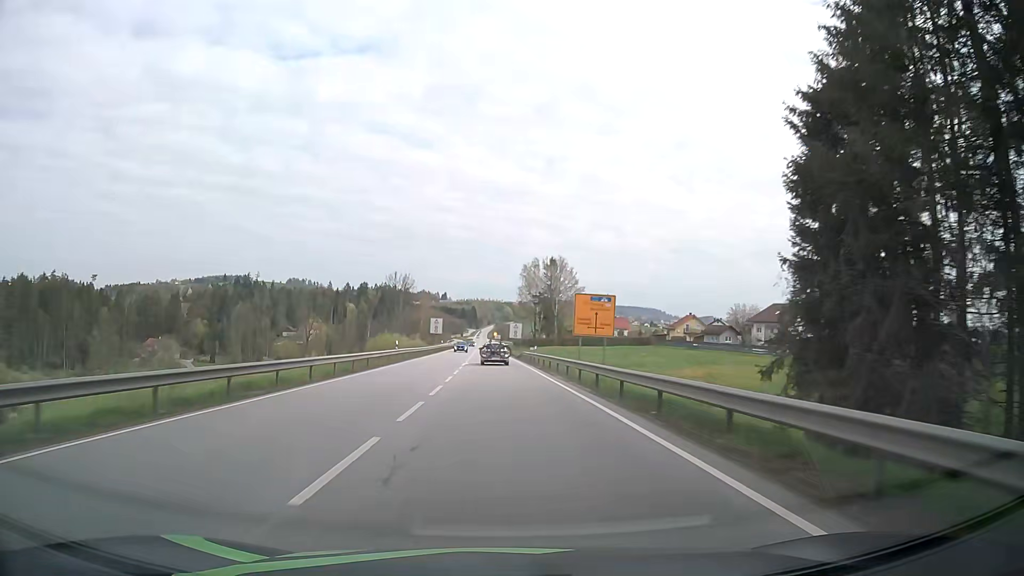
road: primary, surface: asphalt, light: Day
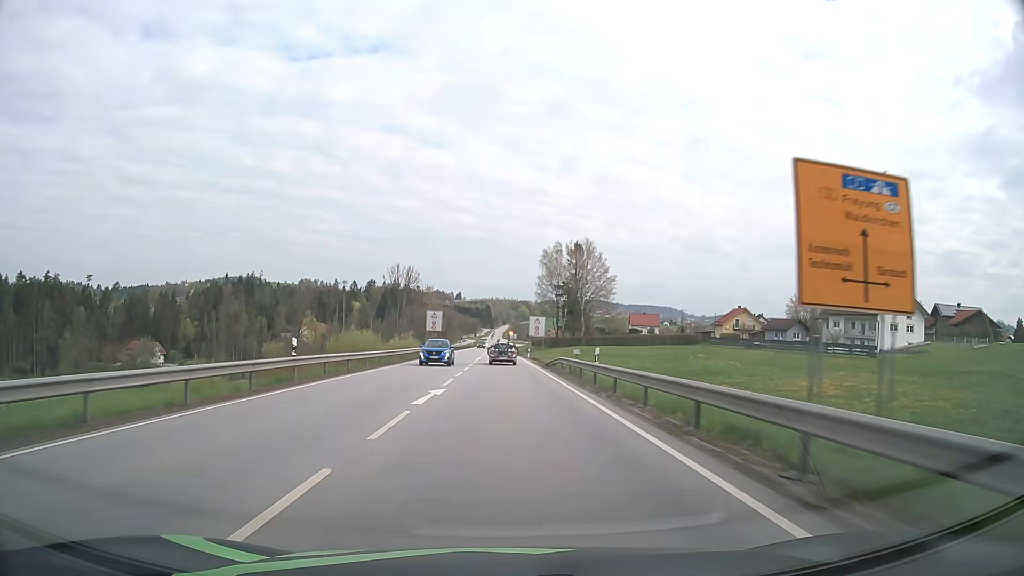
(-0.3, +26.6) m; -1°
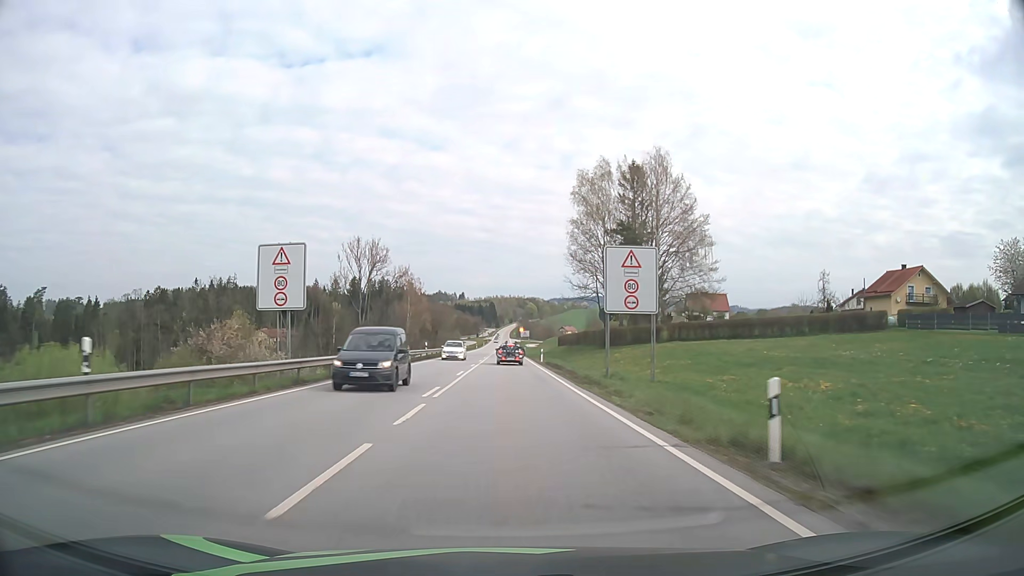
(-0.5, +64.4) m; 0°
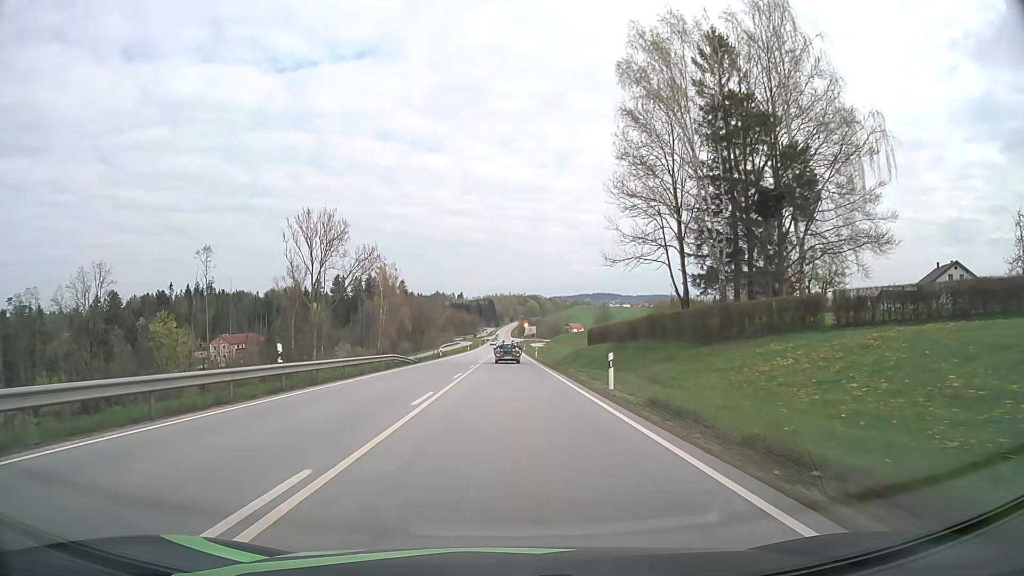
(-0.1, +37.9) m; 0°
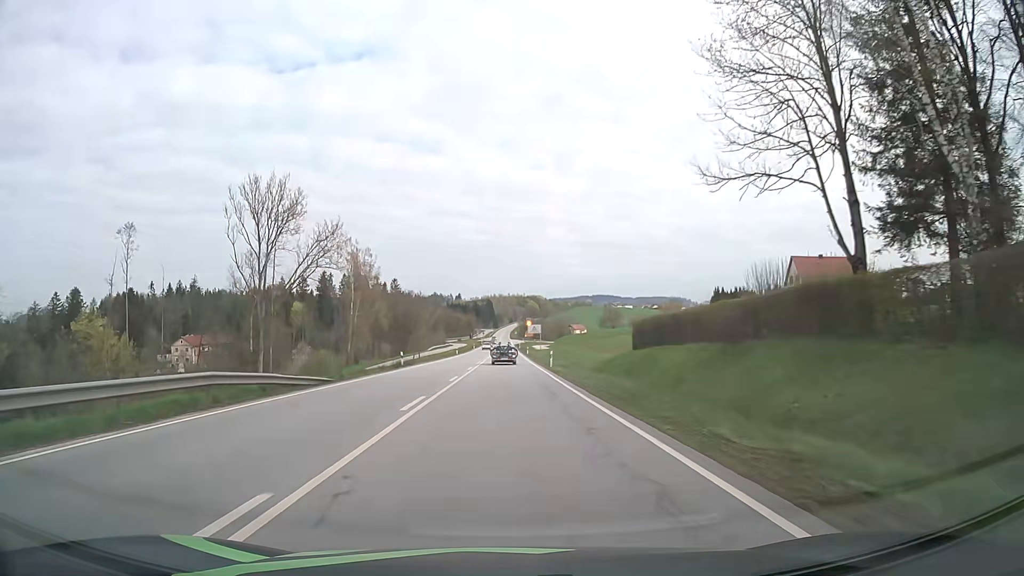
(0.0, +25.2) m; 0°
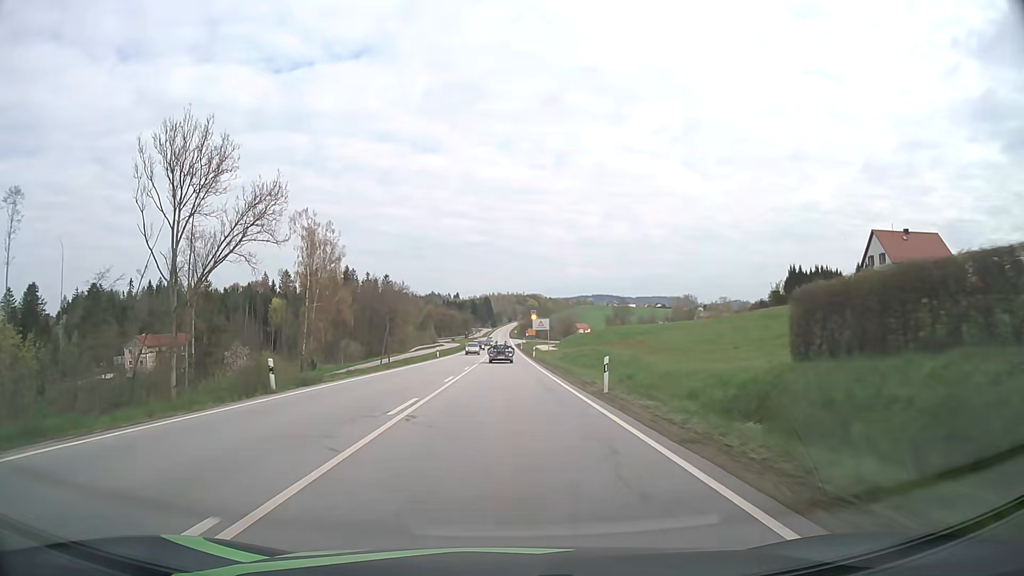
(+0.1, +25.1) m; 0°
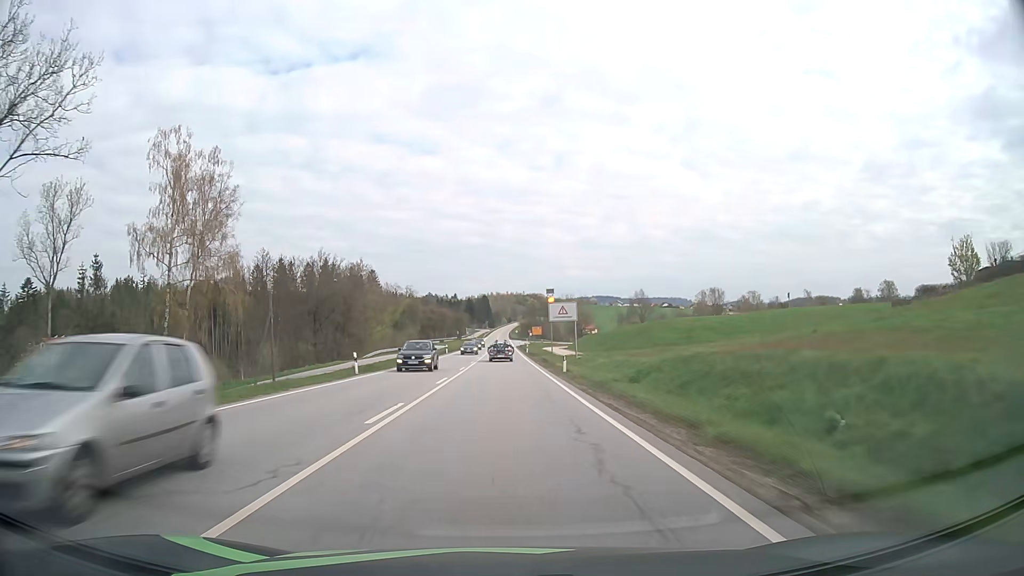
(0.0, +37.6) m; 0°
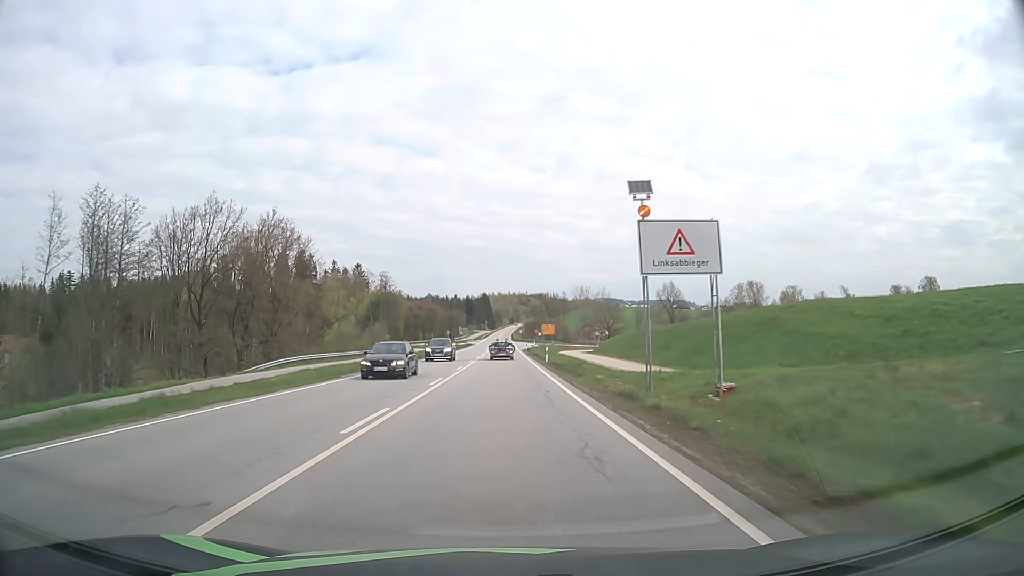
(0.0, +37.5) m; 0°
(0, +10) (0, +20) (0, +30) (0, +40) (0, +50) (0, +60) (0, +70) (0, +80) (-1, +90) (-1, +100) m
